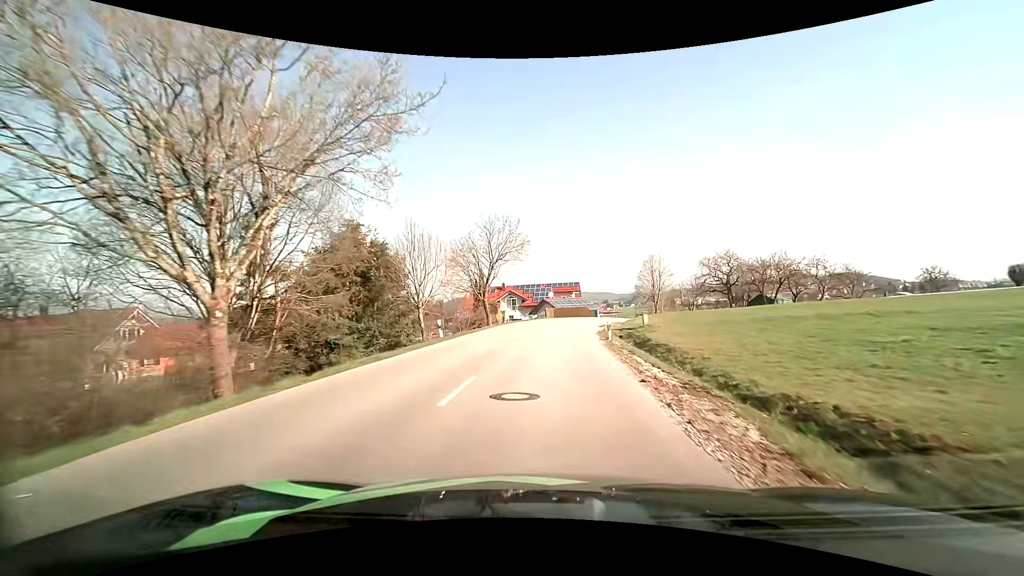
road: tertiary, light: Day
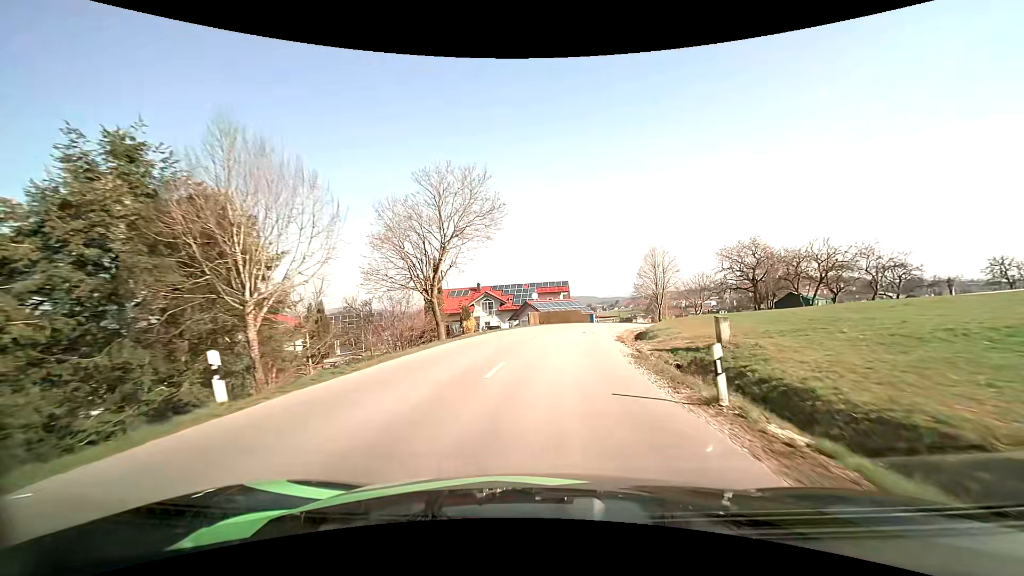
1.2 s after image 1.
(+0.2, +15.0) m; +1°
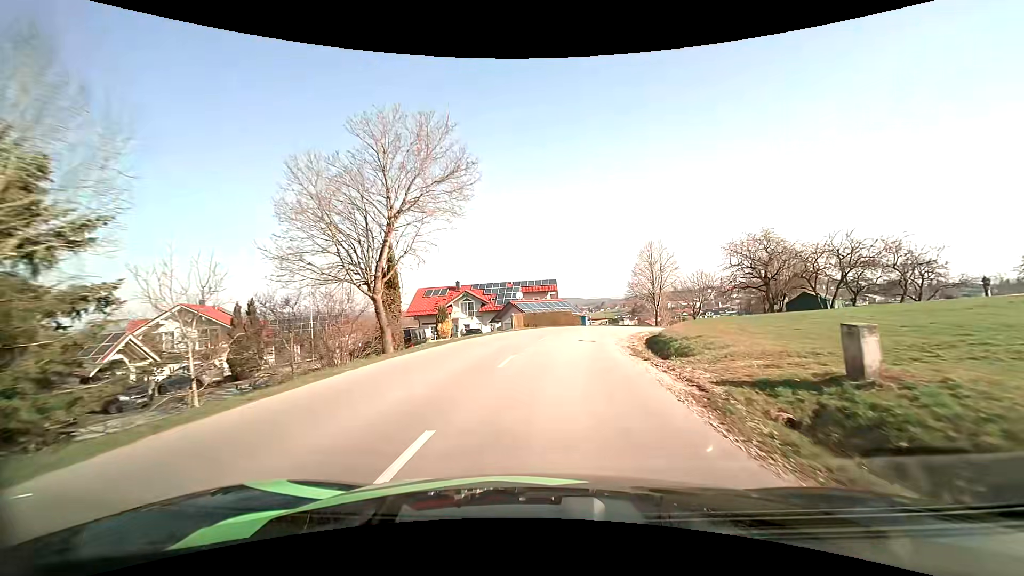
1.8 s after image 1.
(+0.1, +7.4) m; +2°
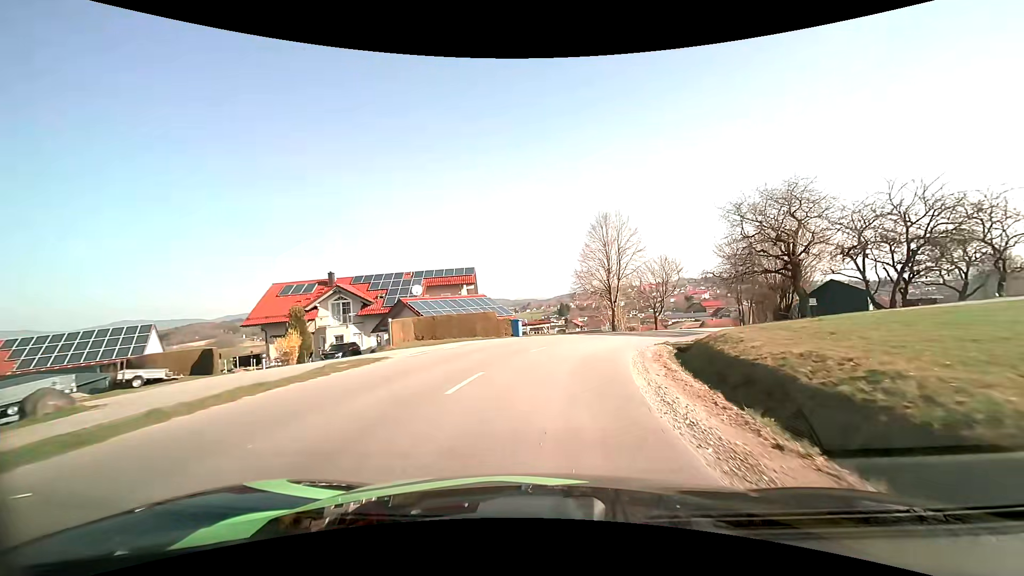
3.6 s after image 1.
(+1.3, +21.3) m; +8°
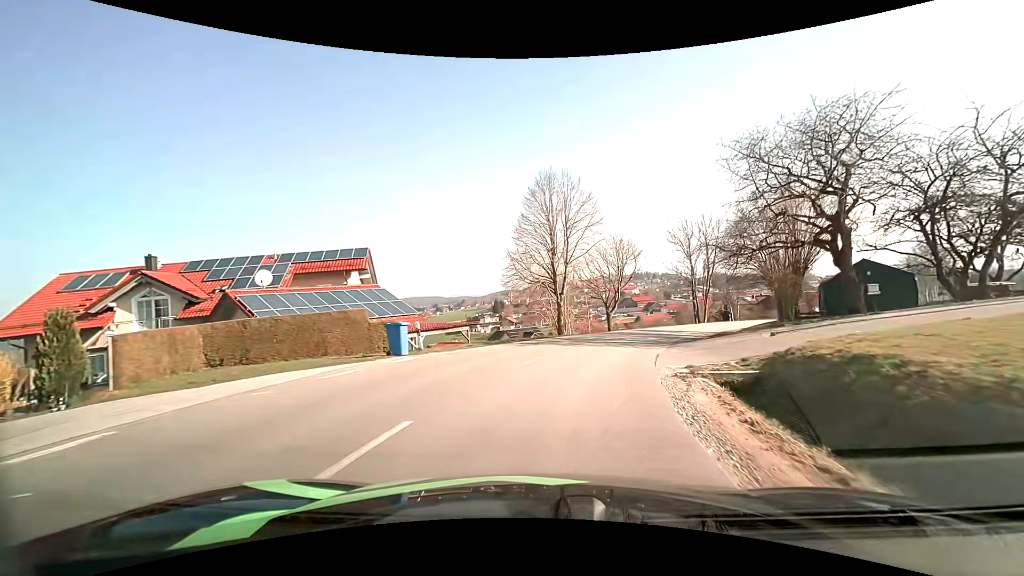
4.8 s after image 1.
(+0.9, +13.7) m; +8°
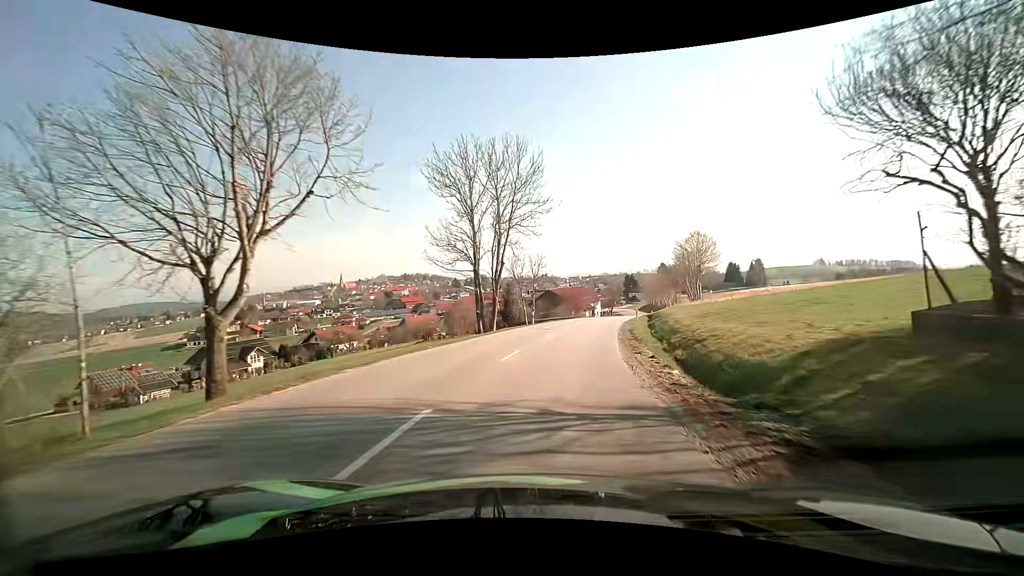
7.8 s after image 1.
(+7.8, +33.6) m; +26°
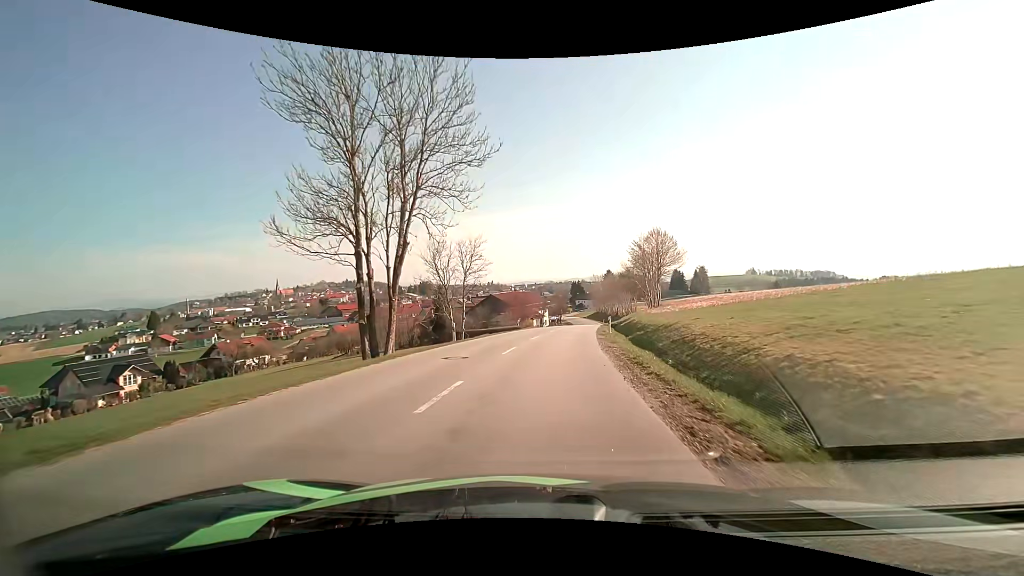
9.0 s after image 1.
(+0.9, +15.1) m; +6°
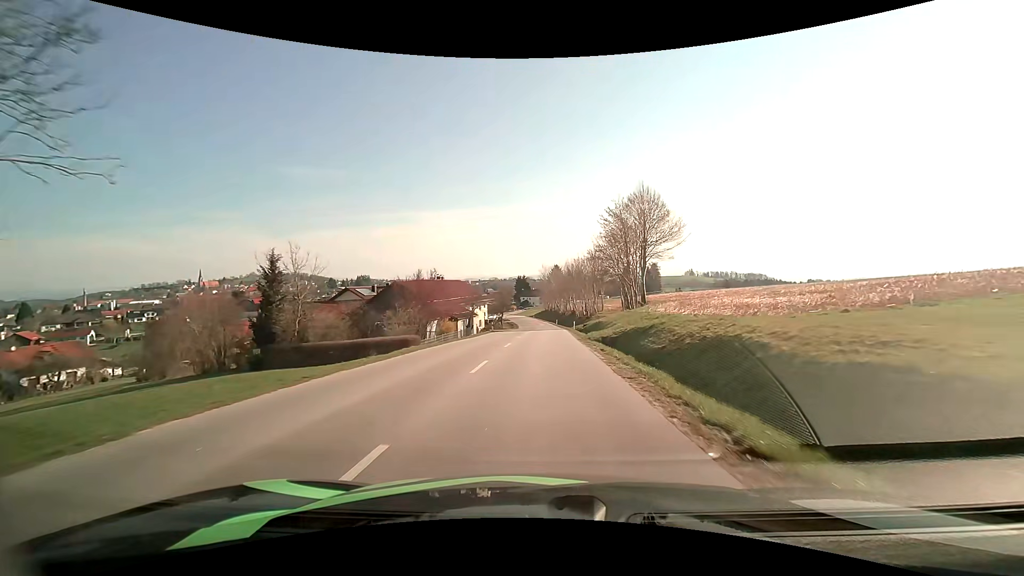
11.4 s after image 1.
(+1.7, +31.7) m; +6°
(0, +10) (0, +20) (0, +30) (0, +40) (0, +50) (+1, +60) (+1, +70) (+1, +80) (+1, +90) (+1, +100) m
